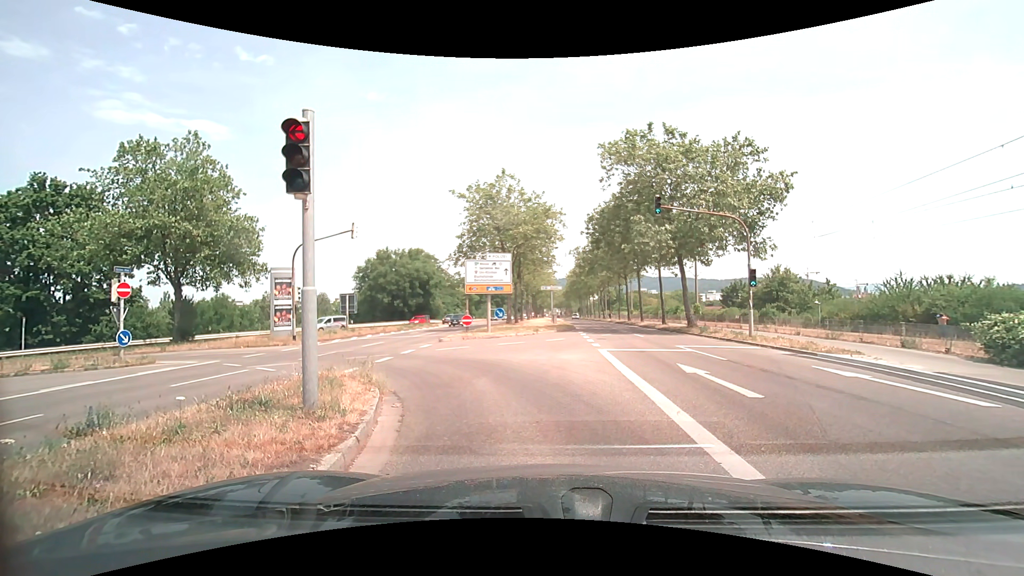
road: secondary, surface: asphalt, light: Day
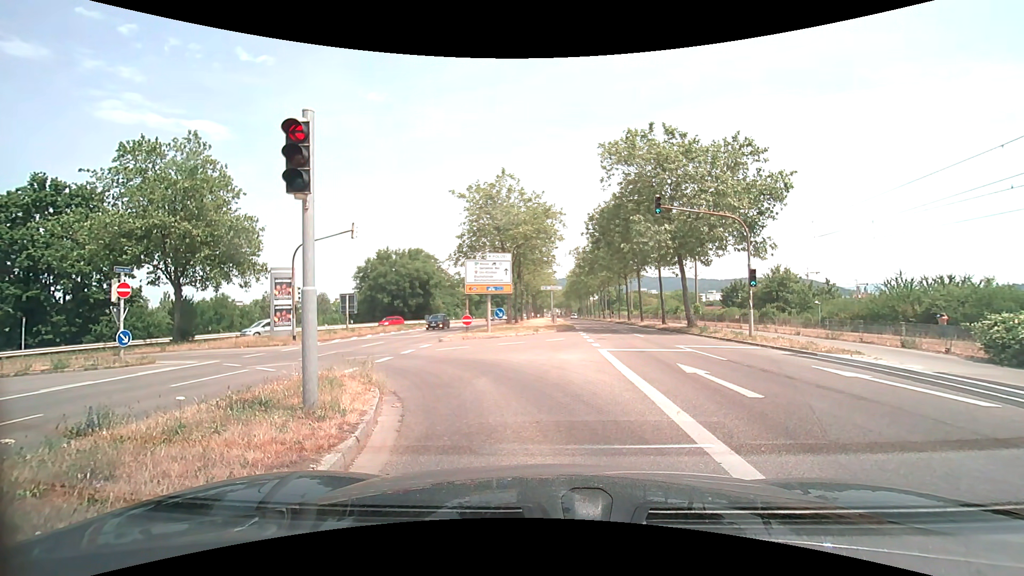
(0.0, 0.0) m; 0°
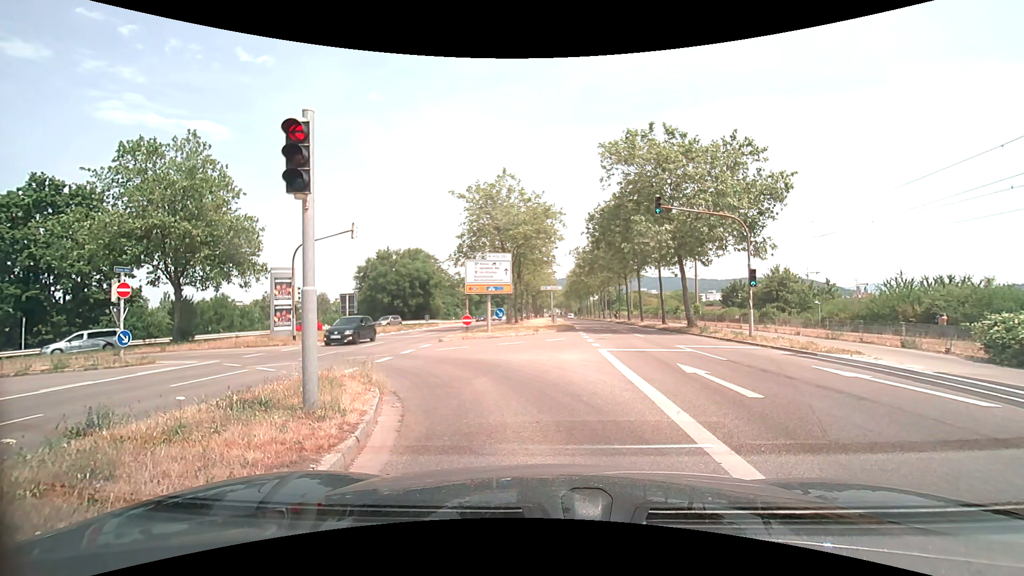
(0.0, 0.0) m; 0°
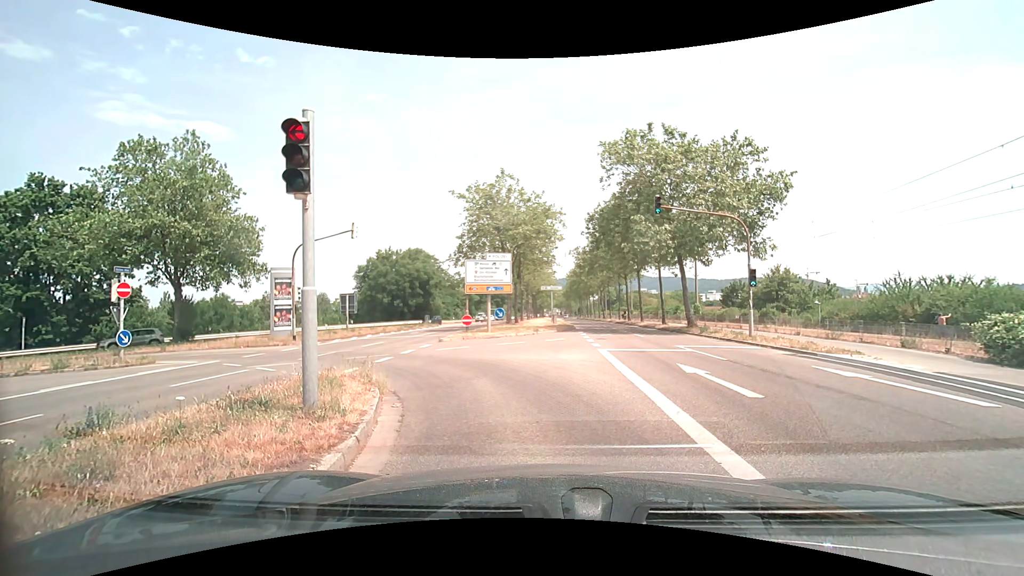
(0.0, 0.0) m; 0°
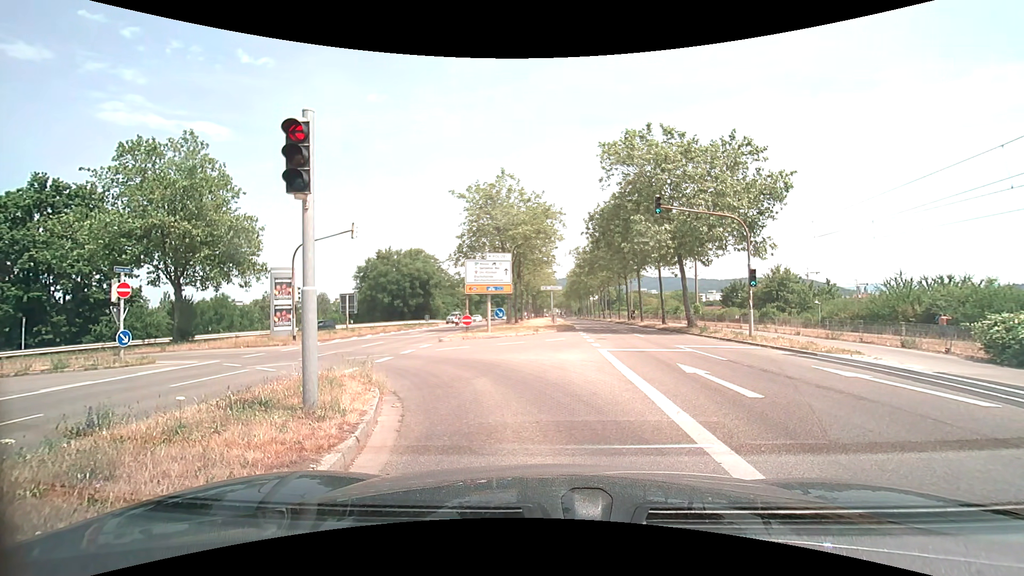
(0.0, 0.0) m; 0°
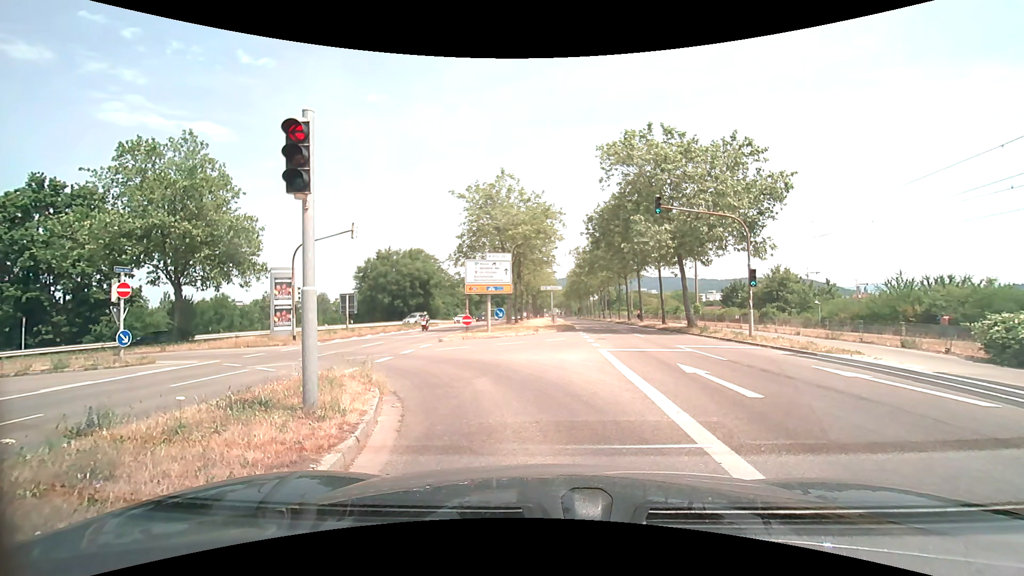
(0.0, 0.0) m; 0°
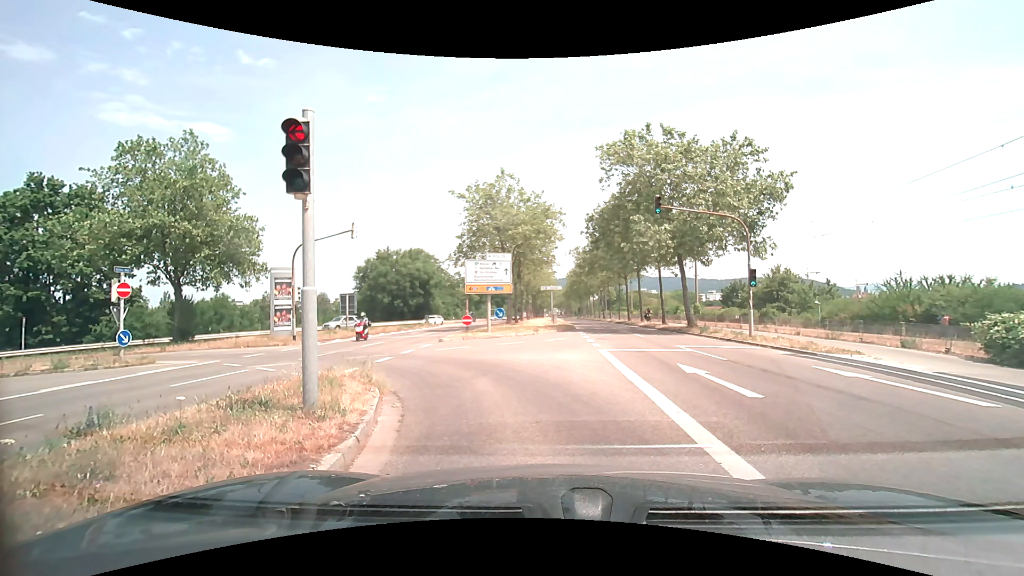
(0.0, 0.0) m; 0°
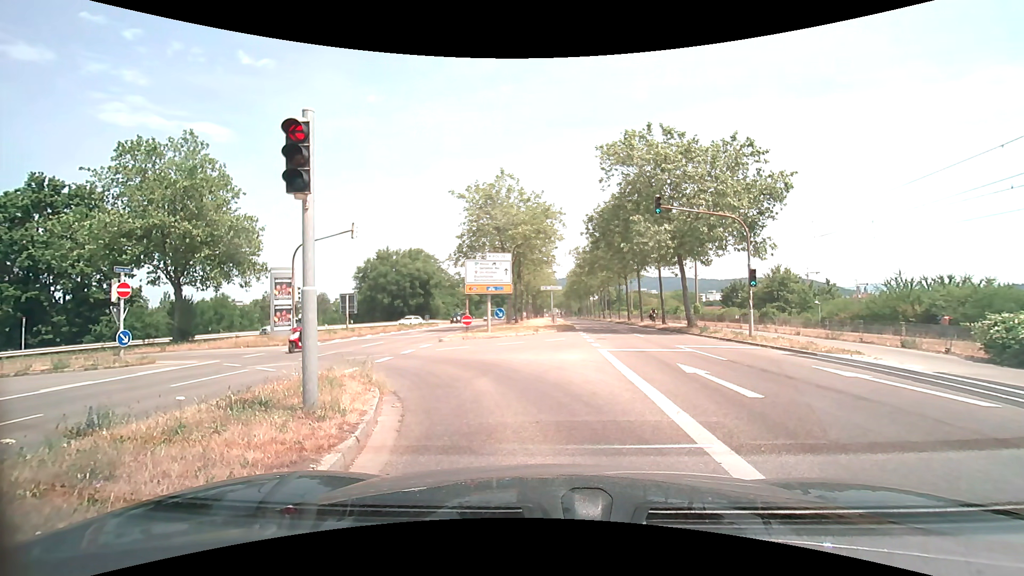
(0.0, 0.0) m; 0°
